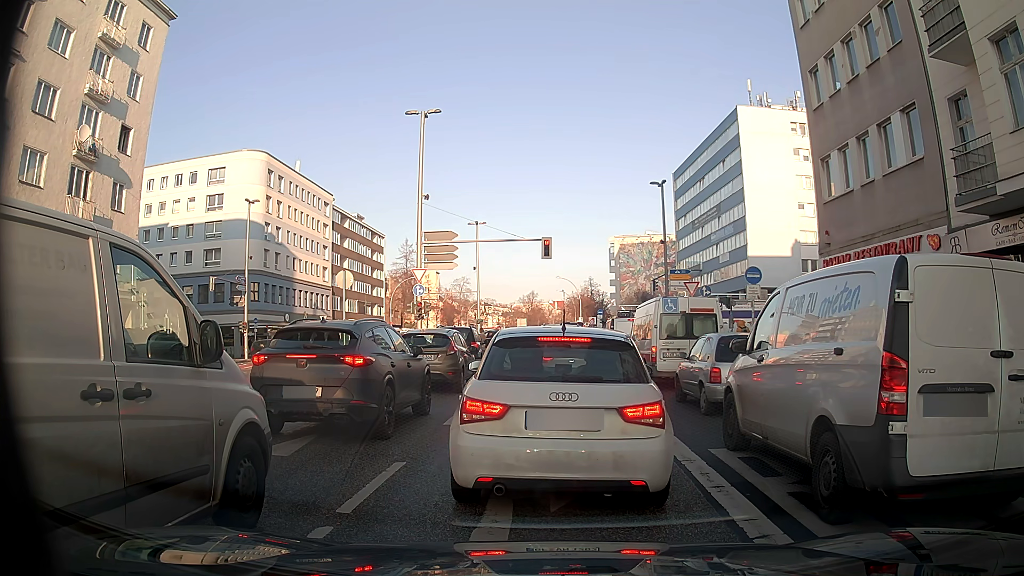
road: secondary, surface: asphalt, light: Day
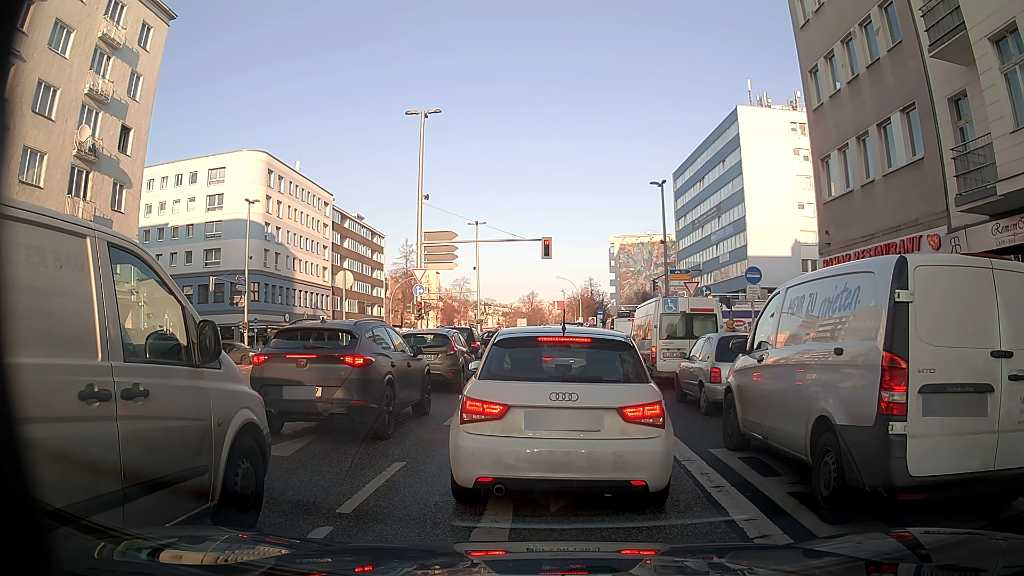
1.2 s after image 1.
(0.0, 0.0) m; 0°
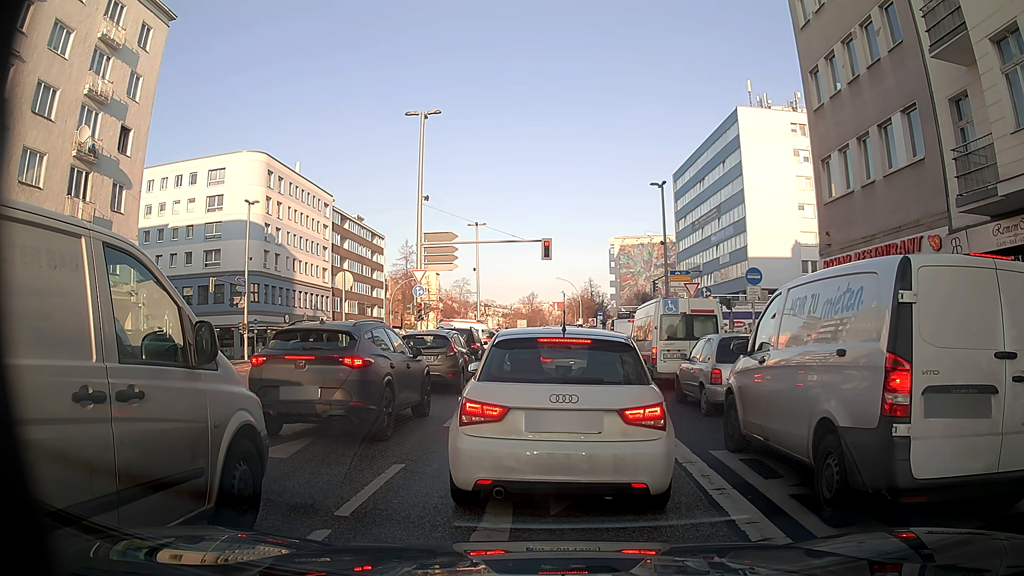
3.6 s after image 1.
(0.0, 0.0) m; 0°
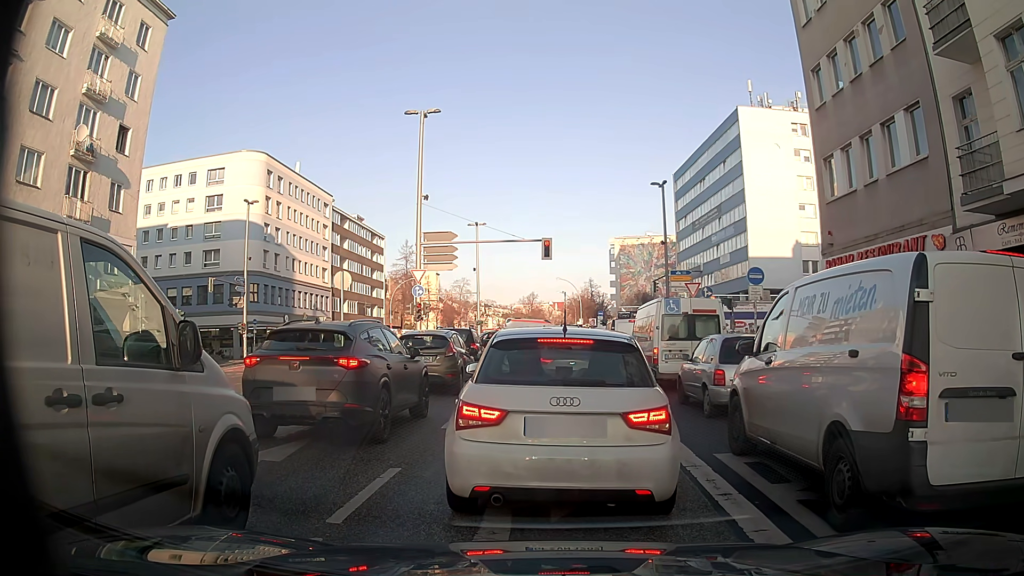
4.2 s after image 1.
(0.0, +0.2) m; 0°
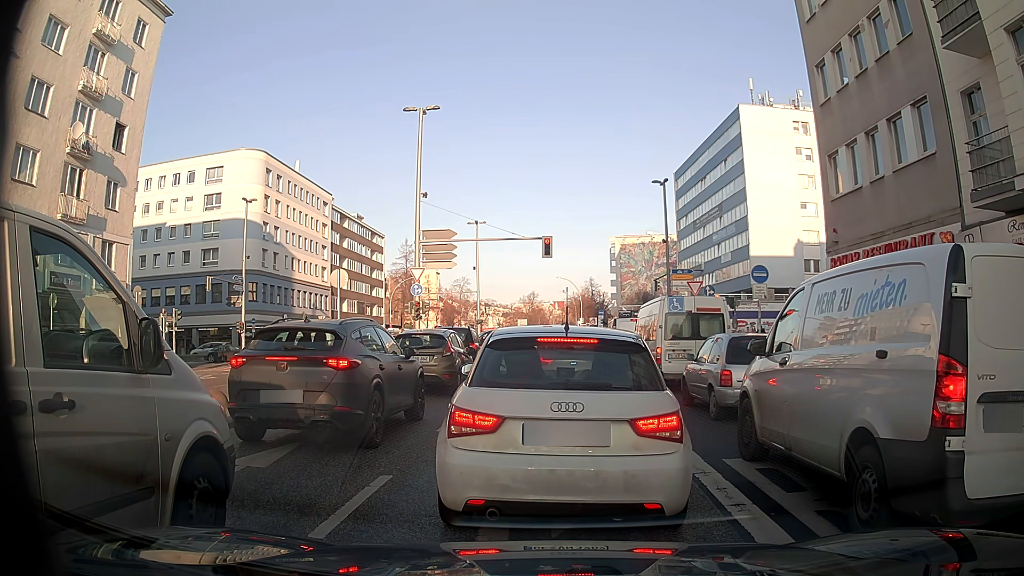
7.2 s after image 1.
(0.0, +0.5) m; 0°
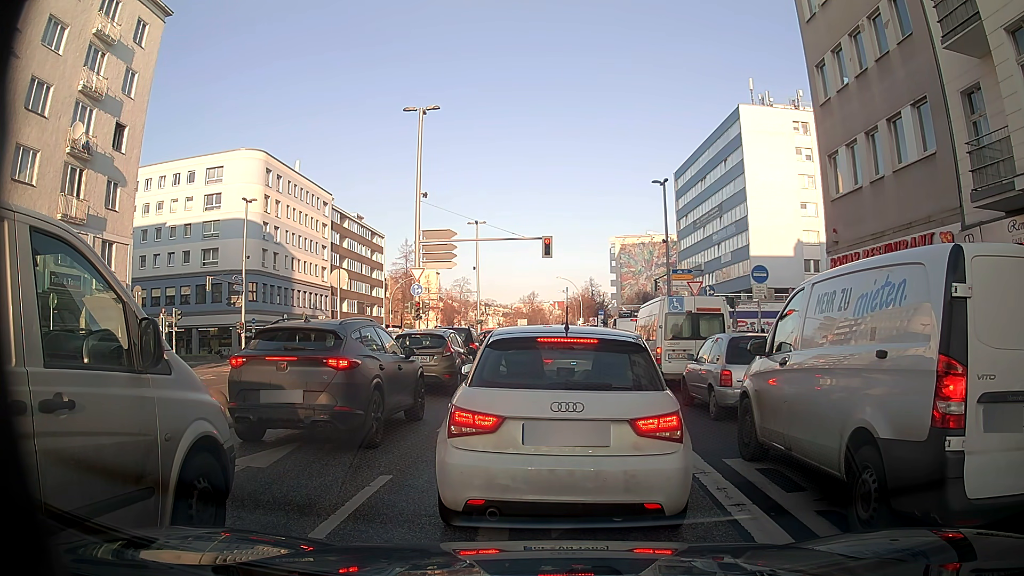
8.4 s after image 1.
(0.0, 0.0) m; 0°
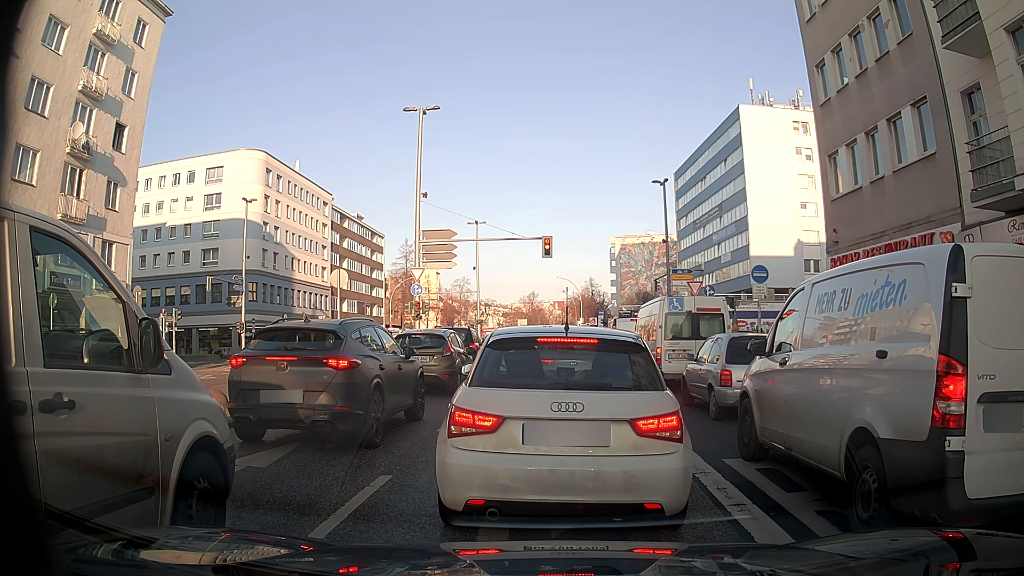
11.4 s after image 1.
(0.0, 0.0) m; 0°
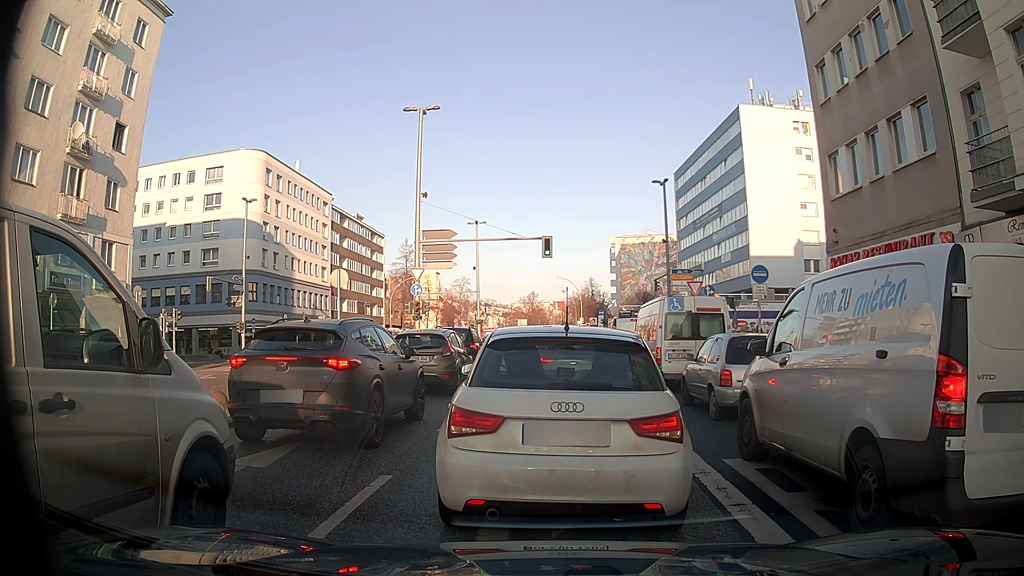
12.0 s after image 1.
(0.0, 0.0) m; 0°
